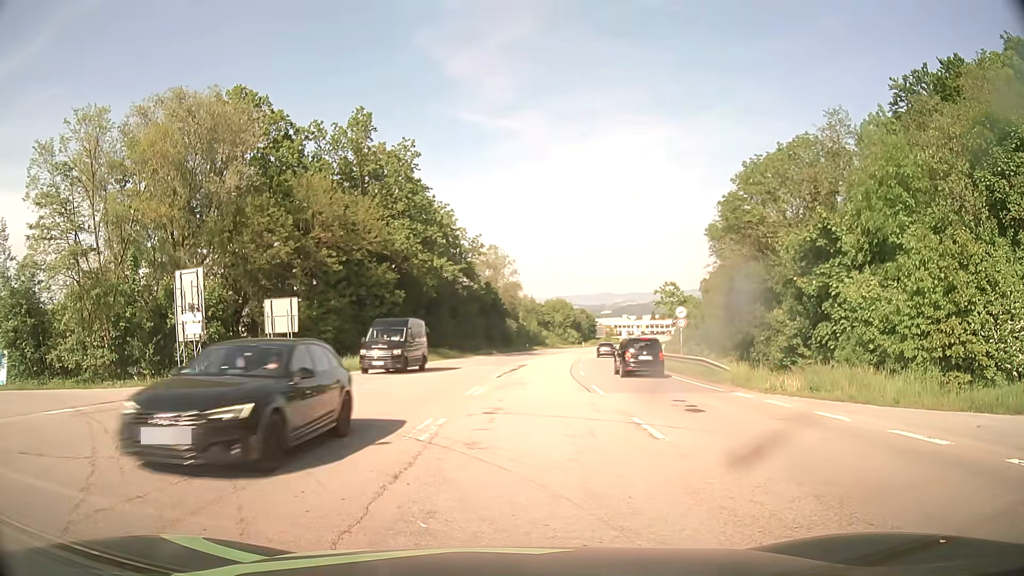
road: secondary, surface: asphalt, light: Day
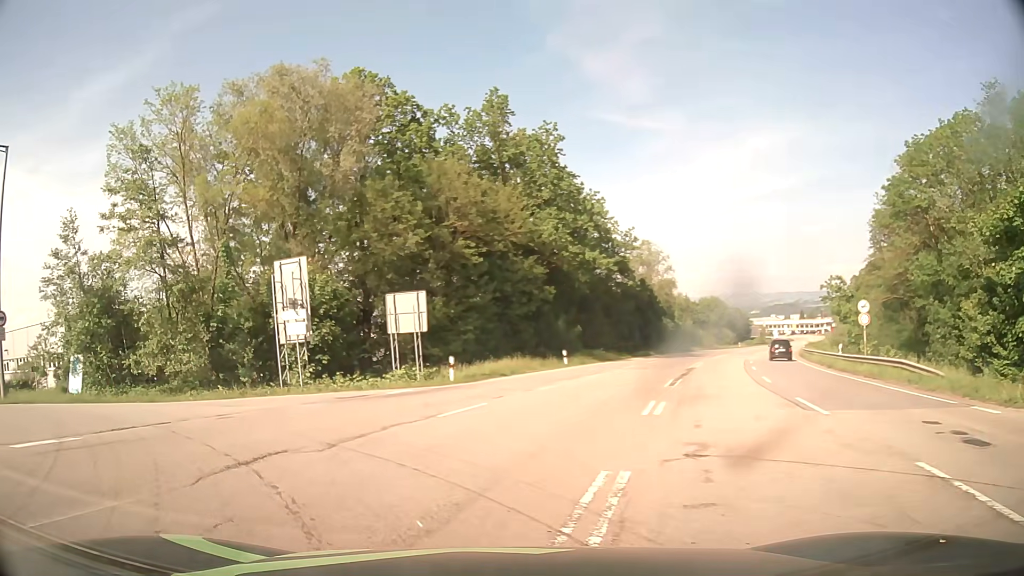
(-0.3, +5.3) m; -11°
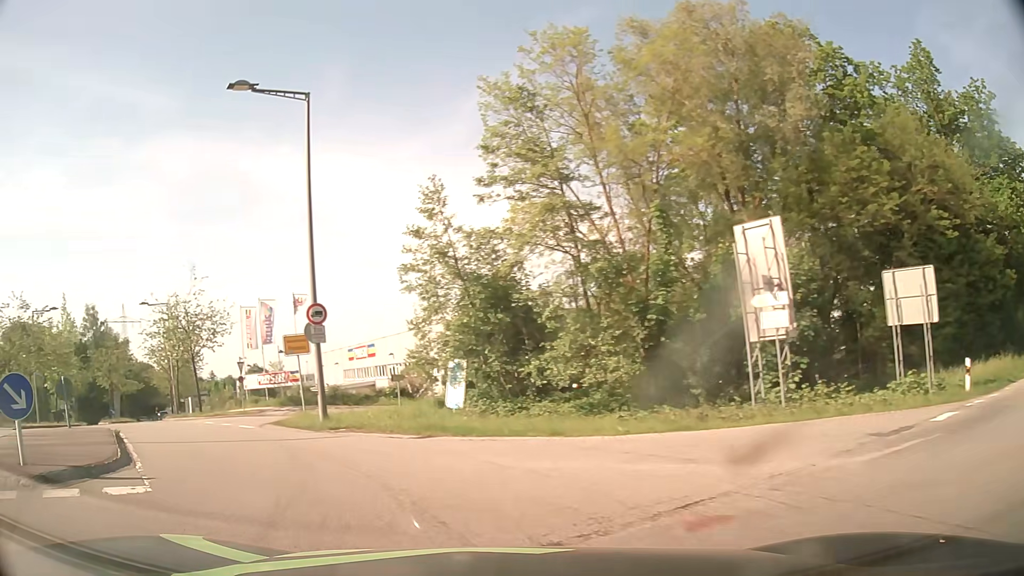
(-2.6, +7.3) m; -37°
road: residential
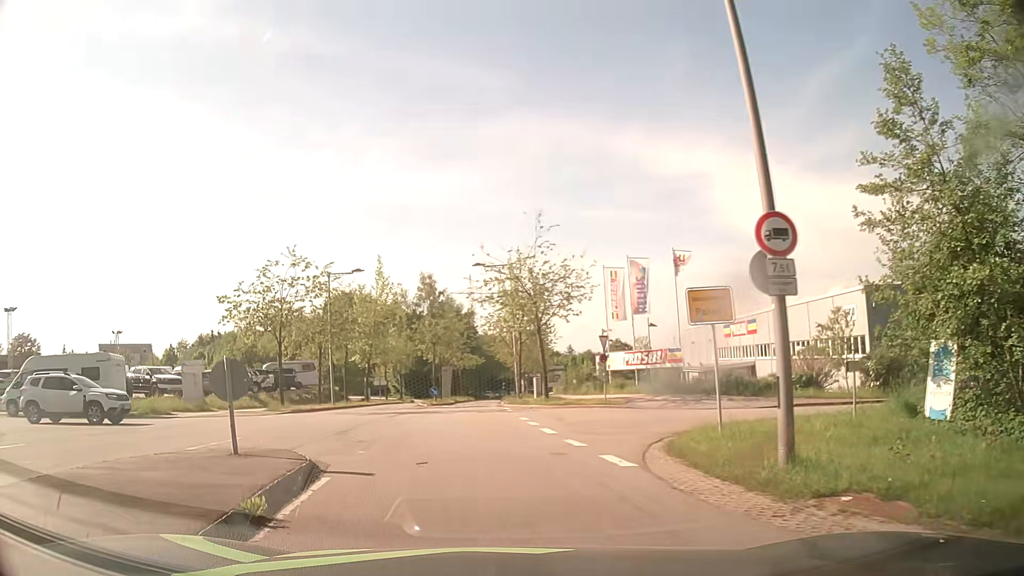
(-3.1, +9.4) m; -31°
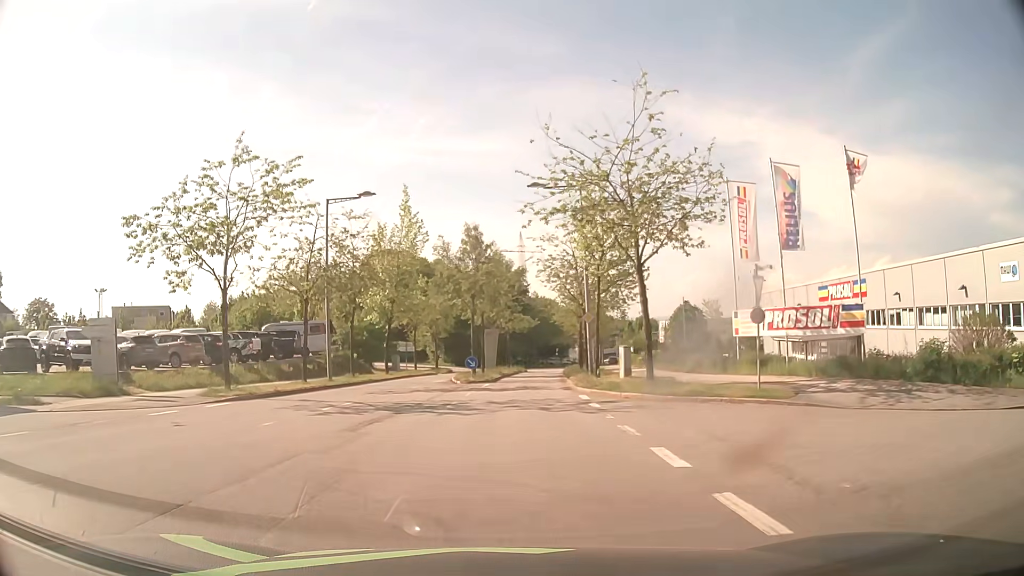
(-0.8, +13.5) m; -4°
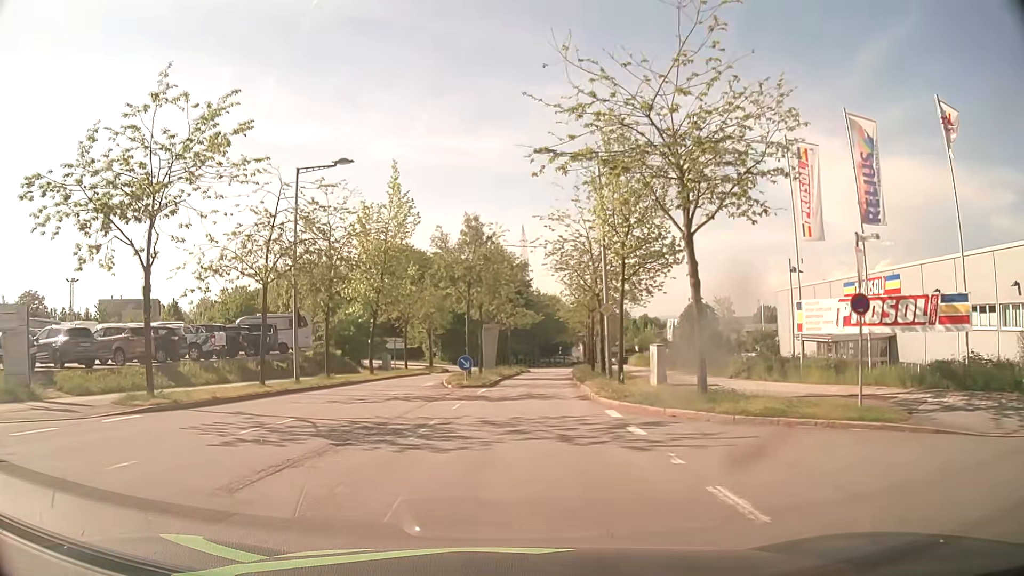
(0.0, +5.5) m; -1°
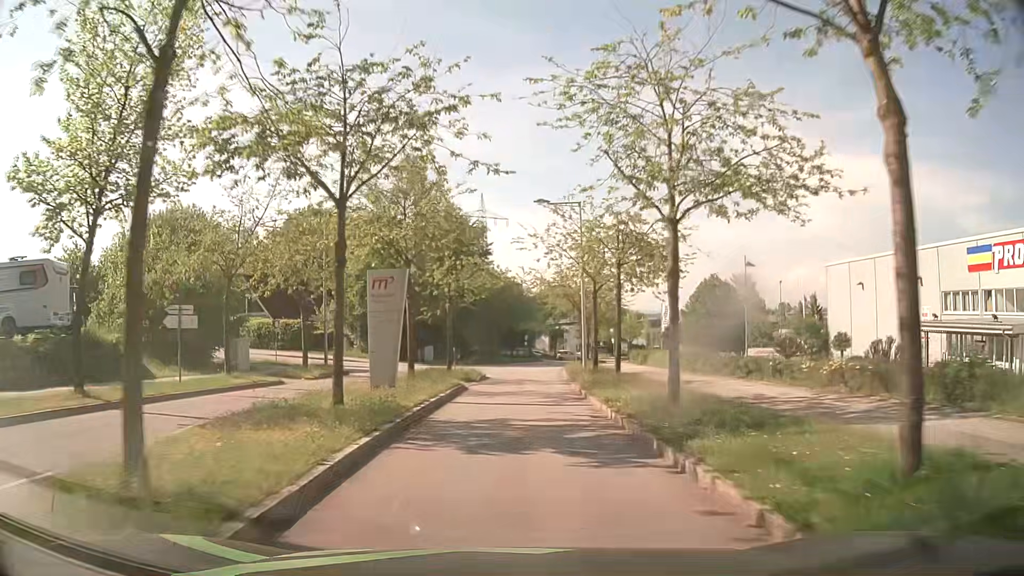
(+0.8, +25.4) m; +3°
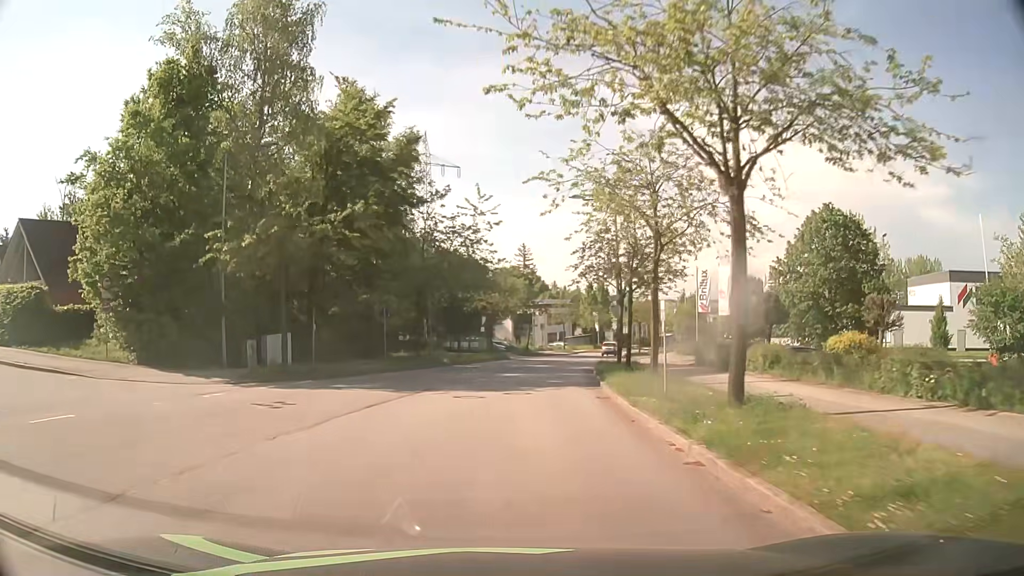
(+1.0, +34.7) m; +4°
(0, +10) (+1, +20) (+1, +30) (+3, +40) (+5, +50) (+7, +59) (+10, +69) (+13, +78) (+17, +88) (+21, +97) m
